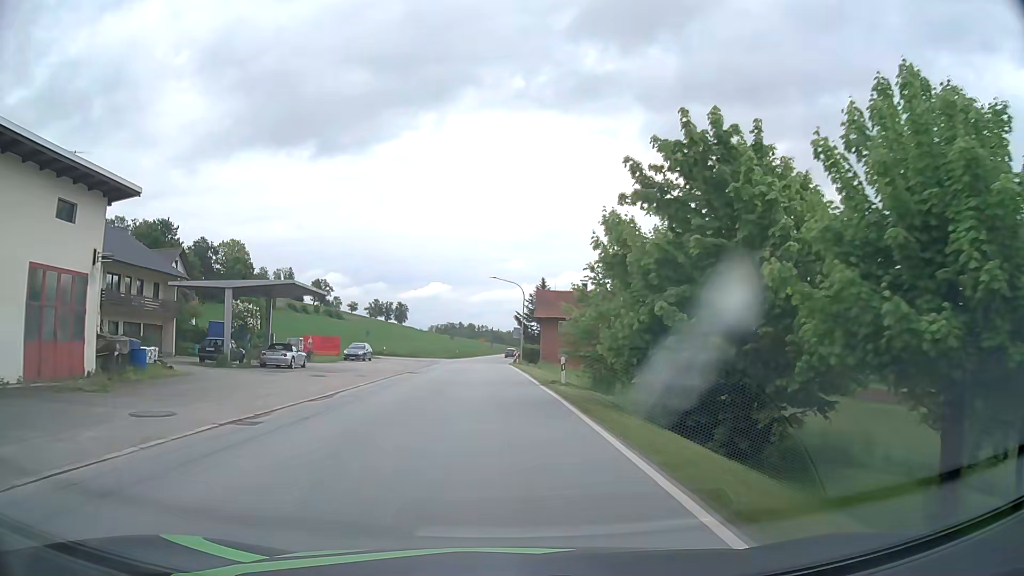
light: Day
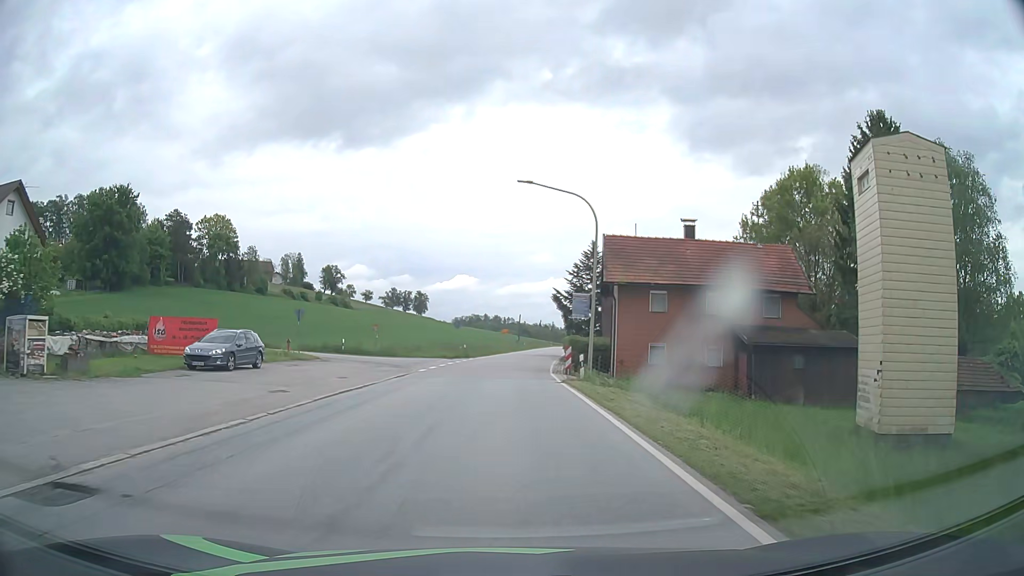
(-0.8, +32.0) m; -2°
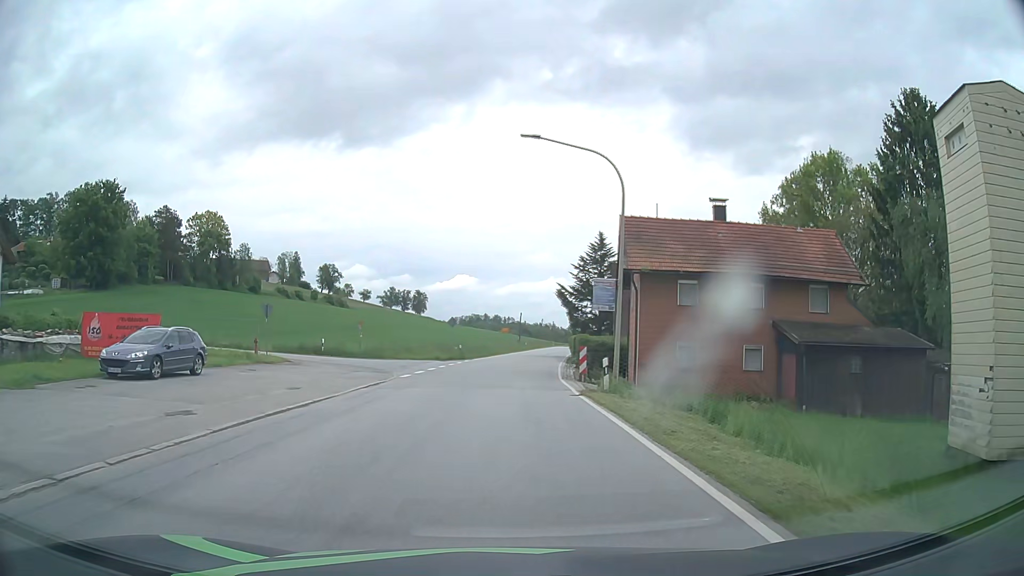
(0.0, +5.6) m; 0°
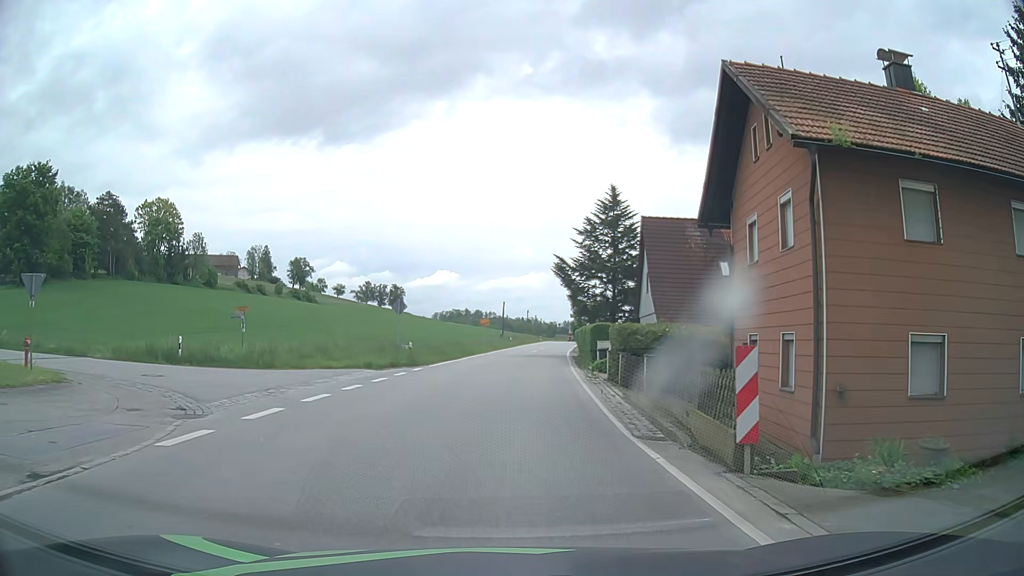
(+0.2, +18.0) m; +2°
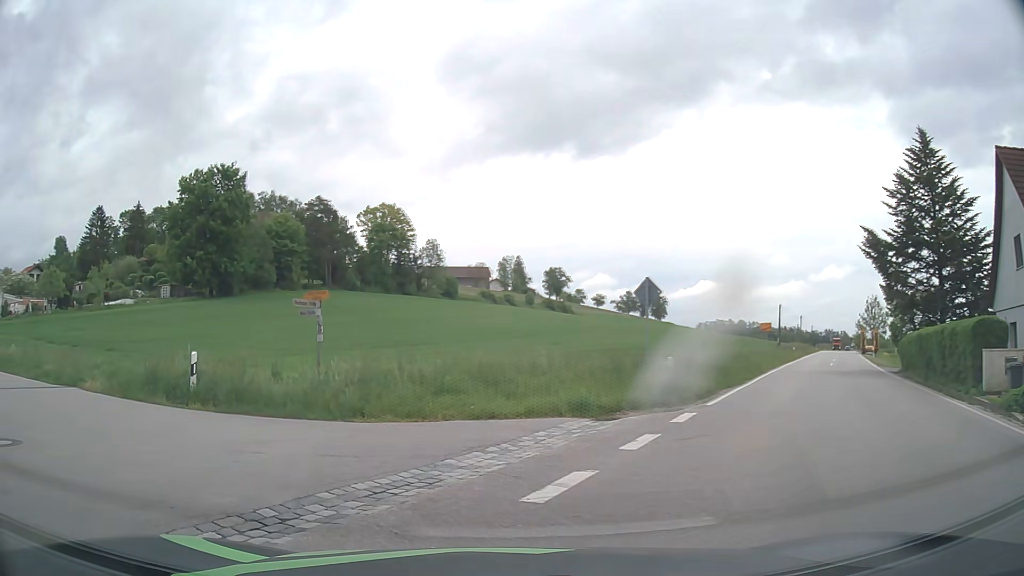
(-1.2, +14.4) m; -22°
